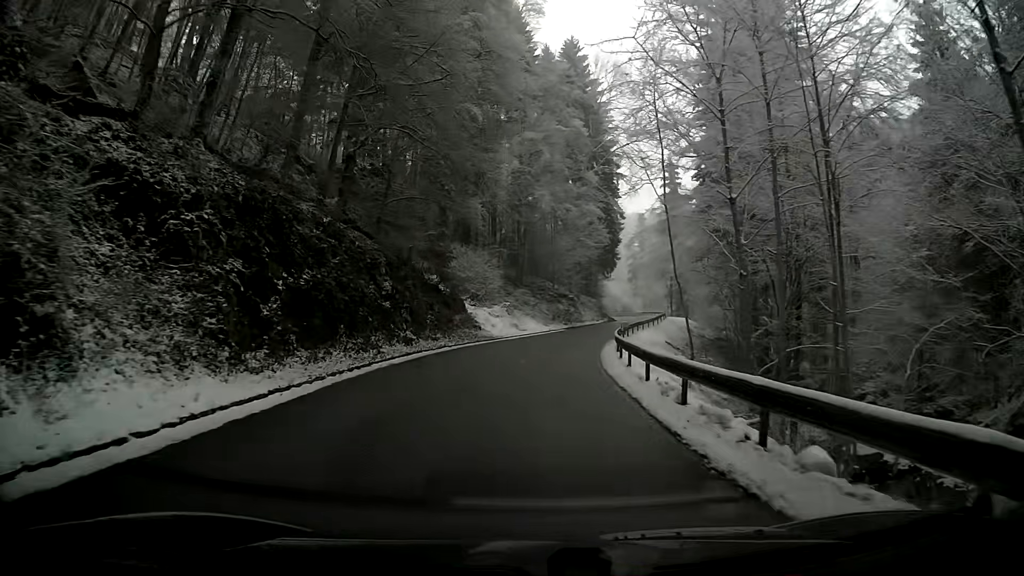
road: tertiary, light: Day
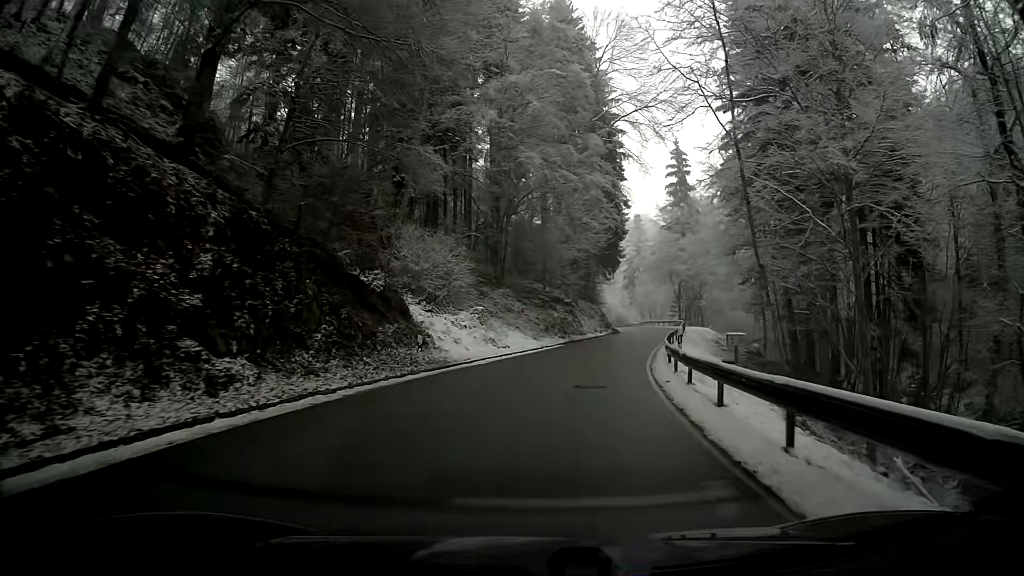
(+0.4, +16.5) m; +4°
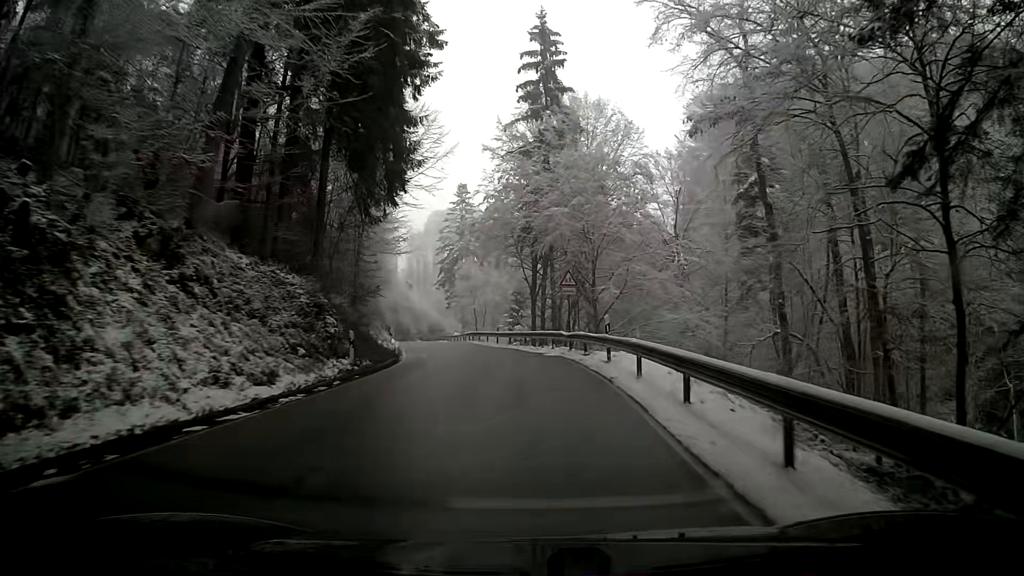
(+6.2, +45.9) m; +12°
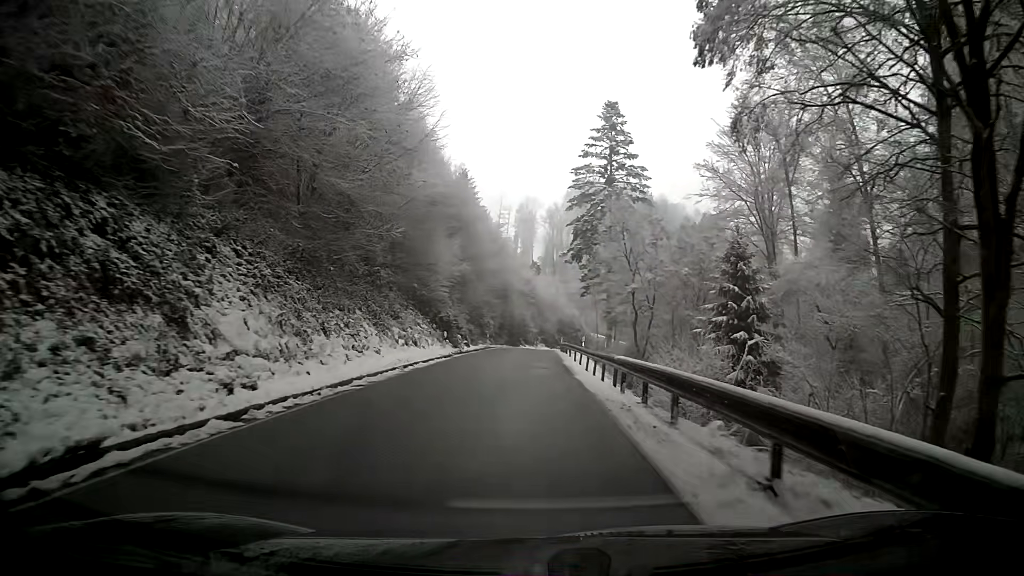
(-4.6, +44.1) m; -12°
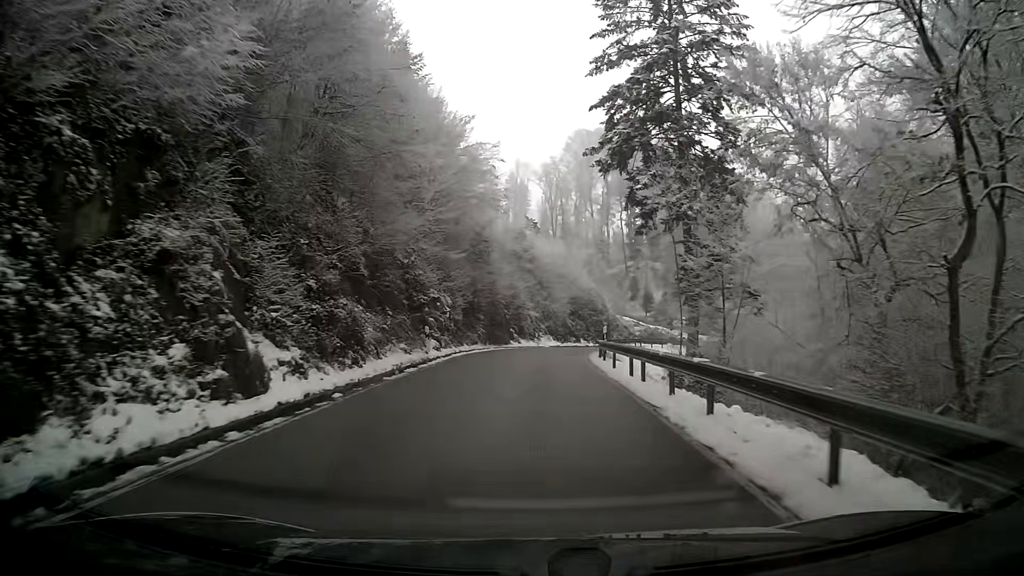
(+0.2, +36.1) m; +1°
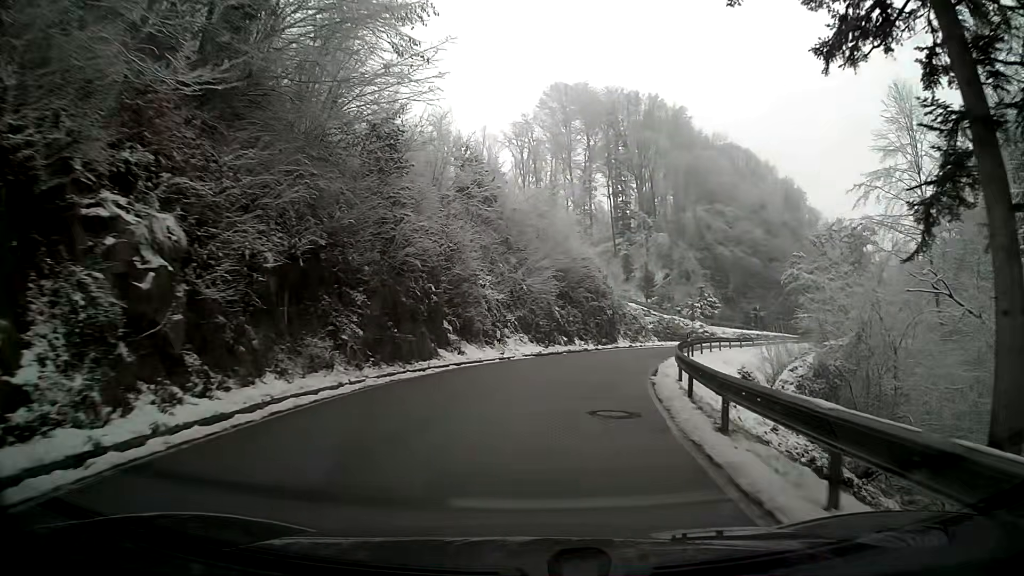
(+0.6, +24.6) m; +4°
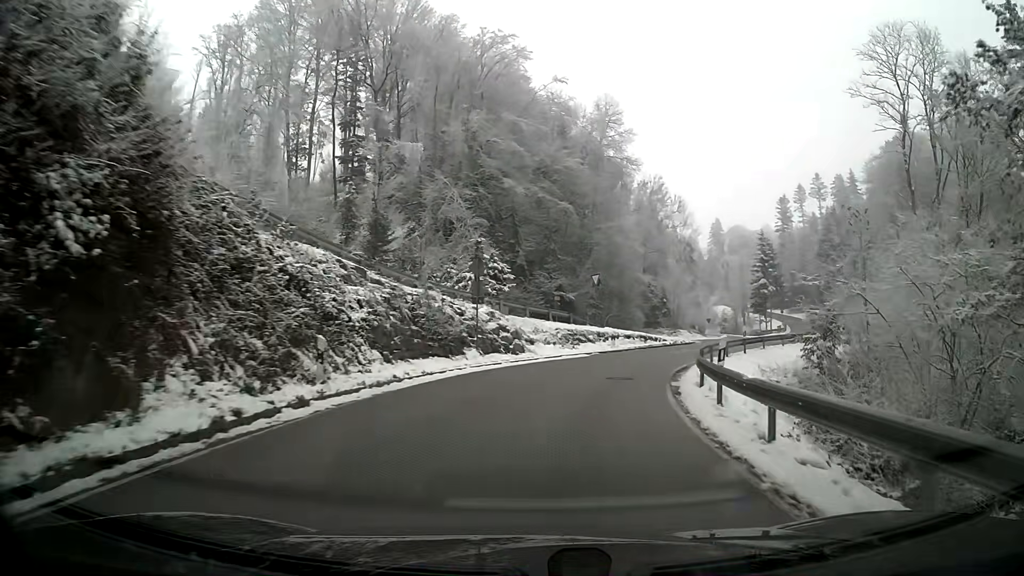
(+7.1, +36.8) m; +23°
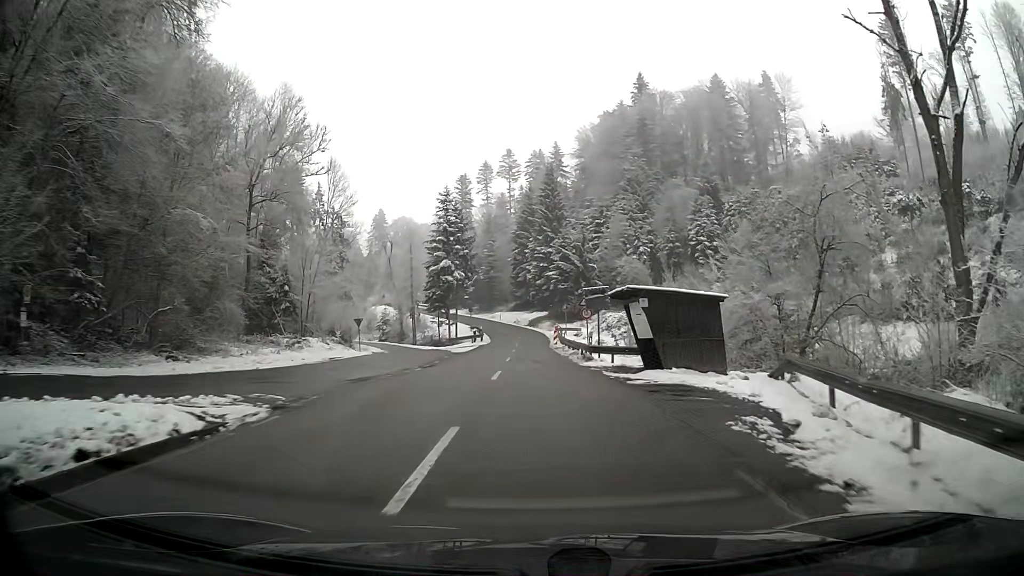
(+10.0, +37.6) m; +25°
